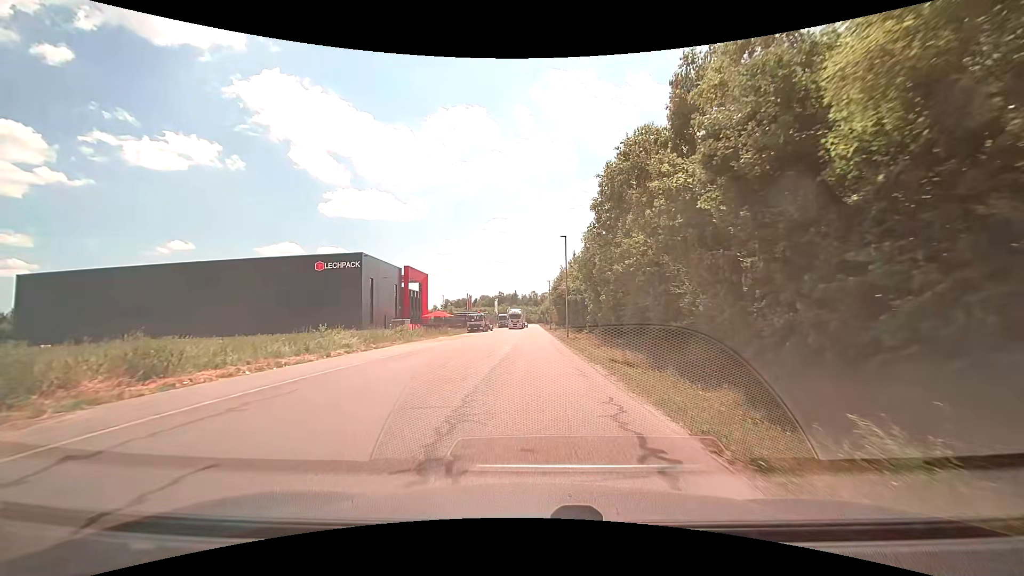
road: unclassified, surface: asphalt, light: Day
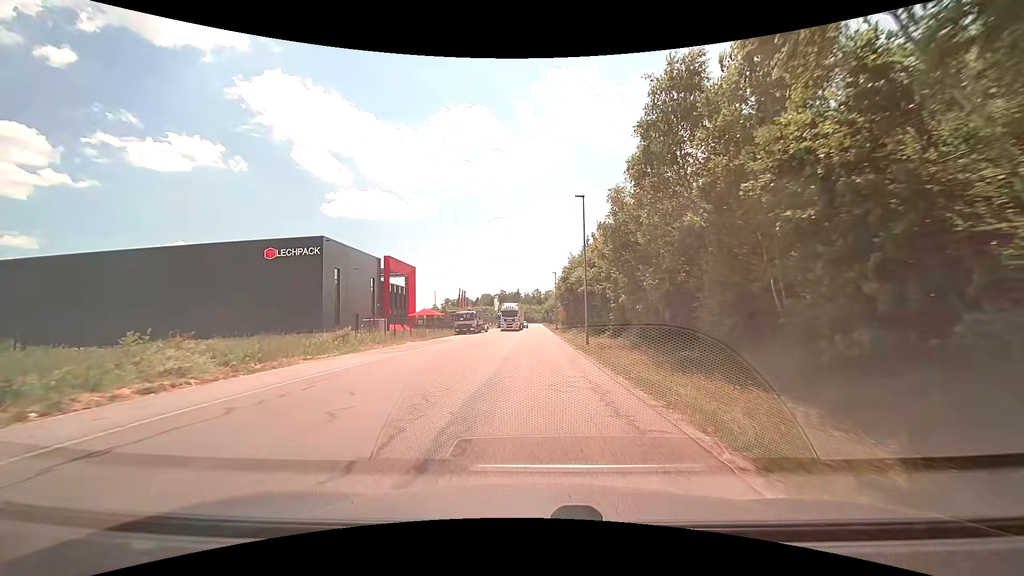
(-0.2, +13.3) m; -1°
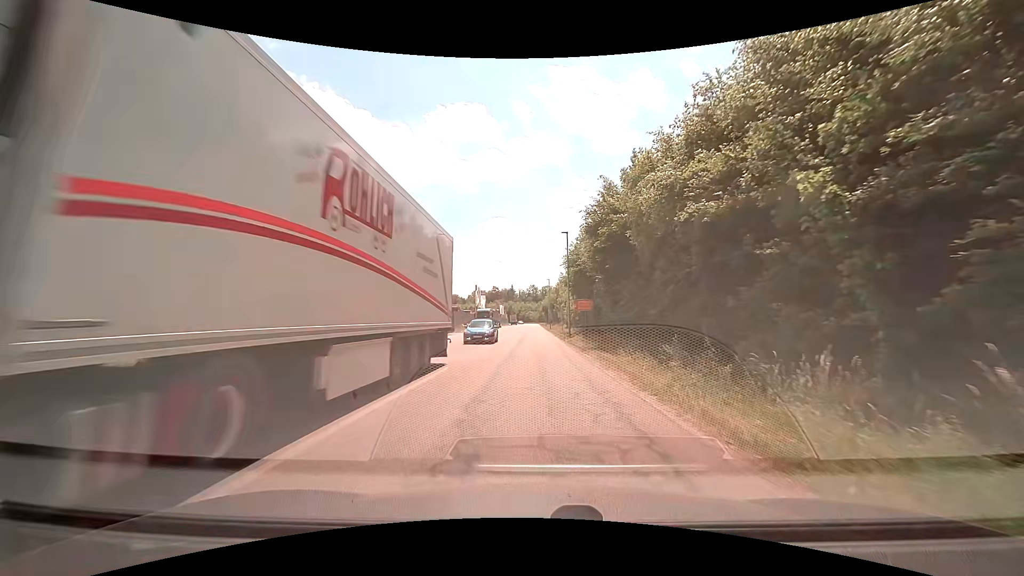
(-0.1, +33.5) m; 0°
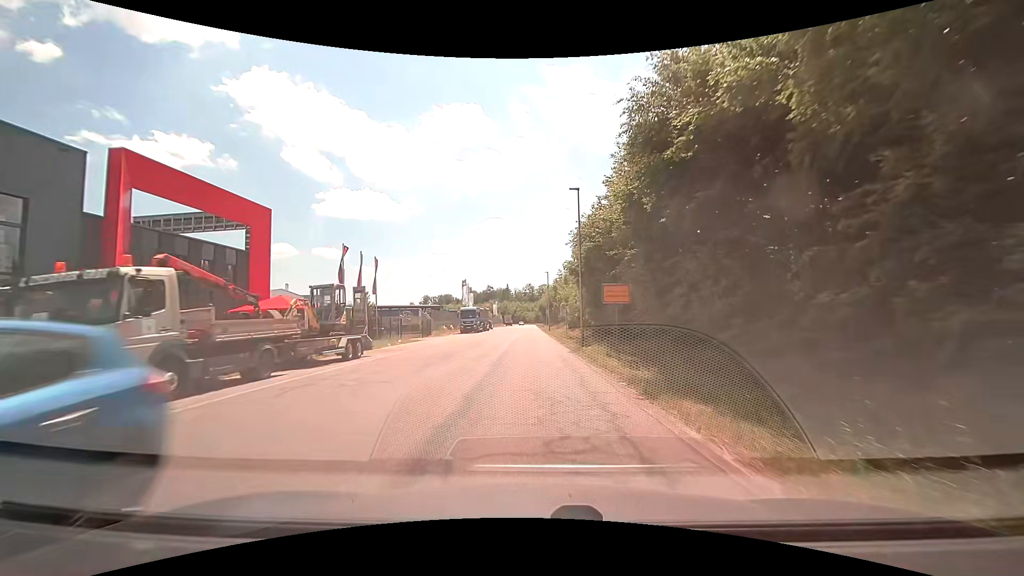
(0.0, +13.5) m; 0°
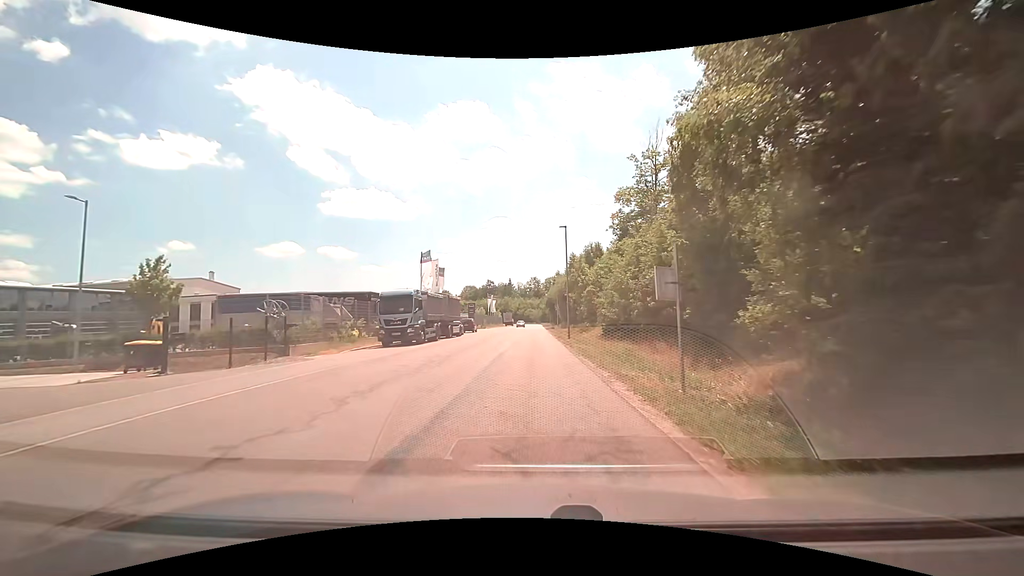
(0.0, +34.3) m; -1°
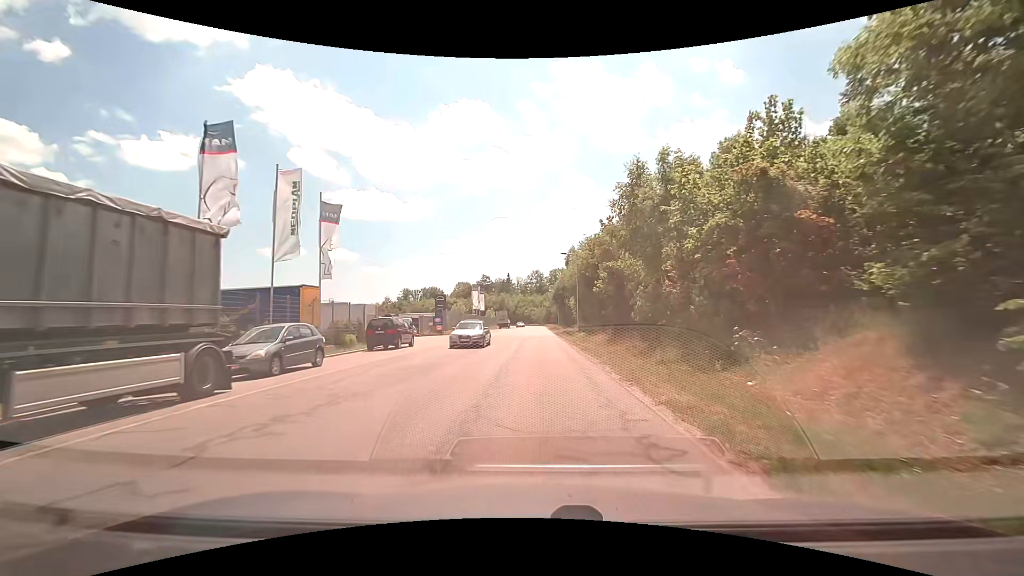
(+0.1, +35.1) m; 0°
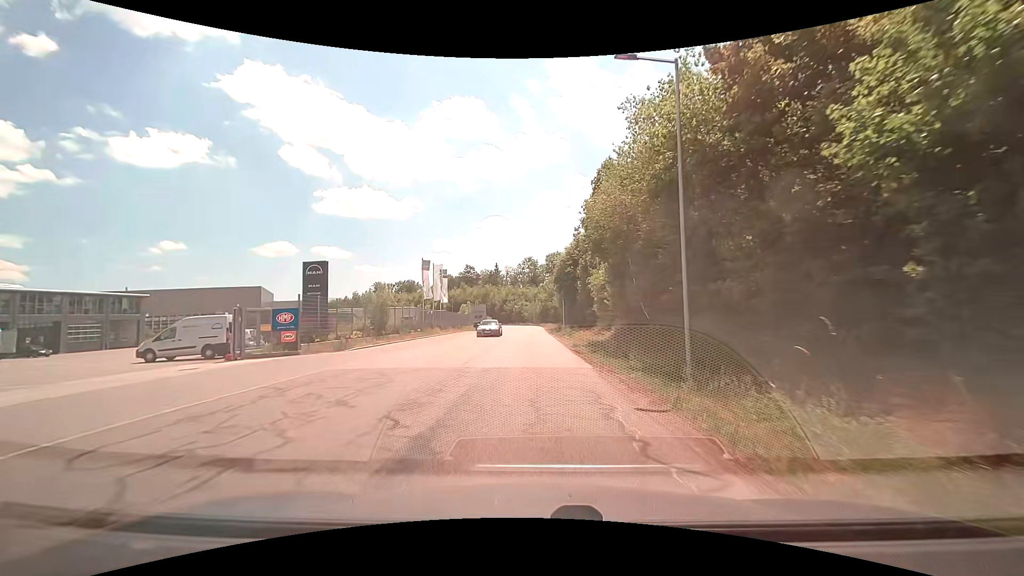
(+0.3, +35.6) m; +1°
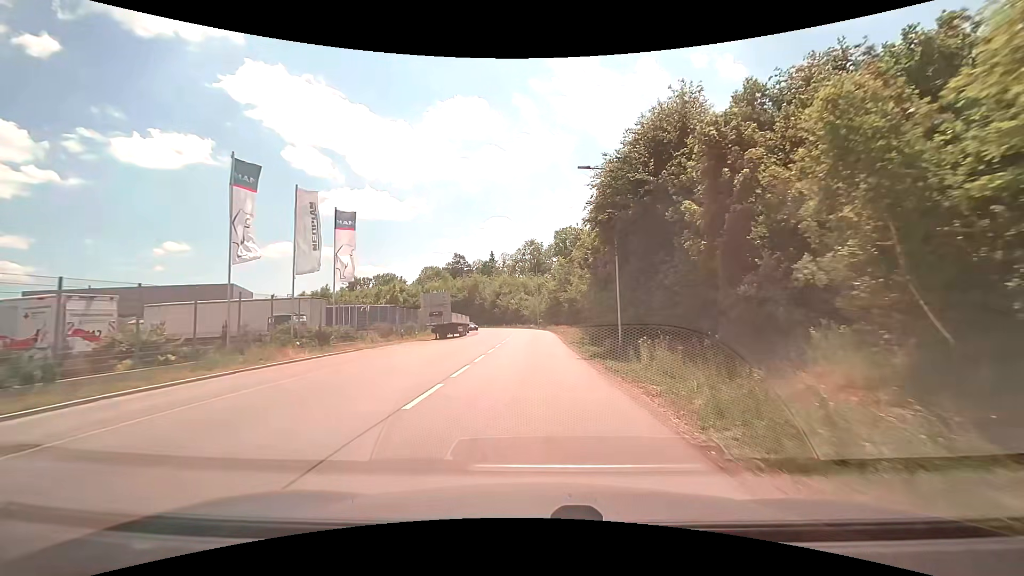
(-0.2, +35.6) m; -1°
(0, +10) (0, +20) (0, +30) (0, +40) (0, +50) (-1, +60) (-2, +70) (-5, +79) (-10, +88) (-16, +96) m
